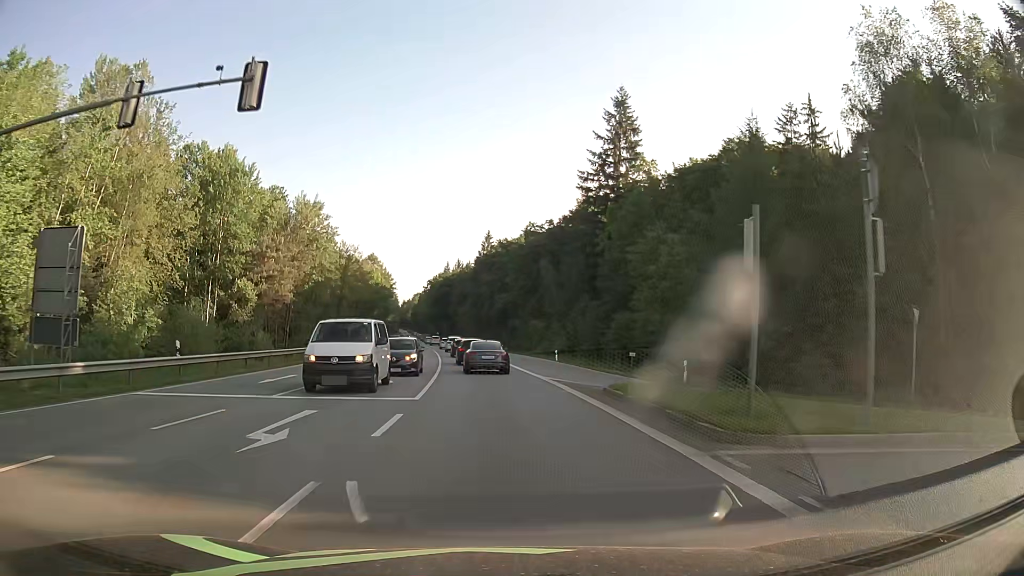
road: secondary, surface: asphalt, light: Day
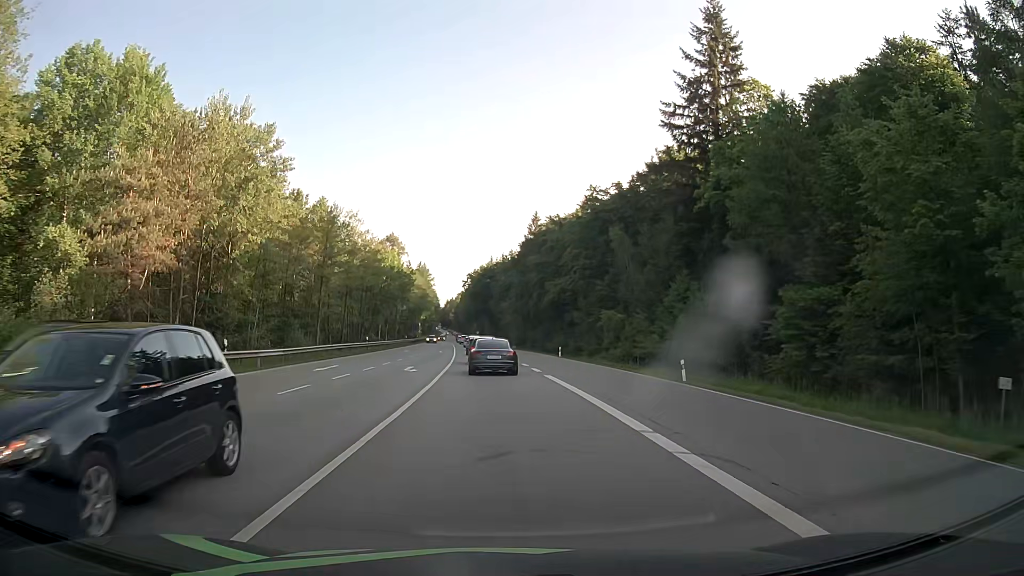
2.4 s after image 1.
(-1.0, +28.4) m; -4°
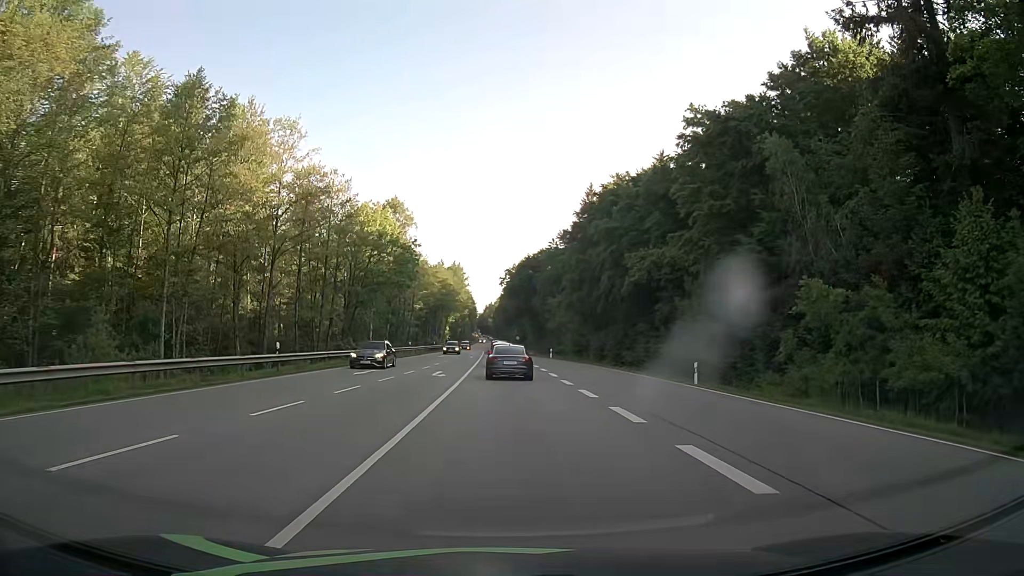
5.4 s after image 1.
(-1.3, +34.5) m; -4°
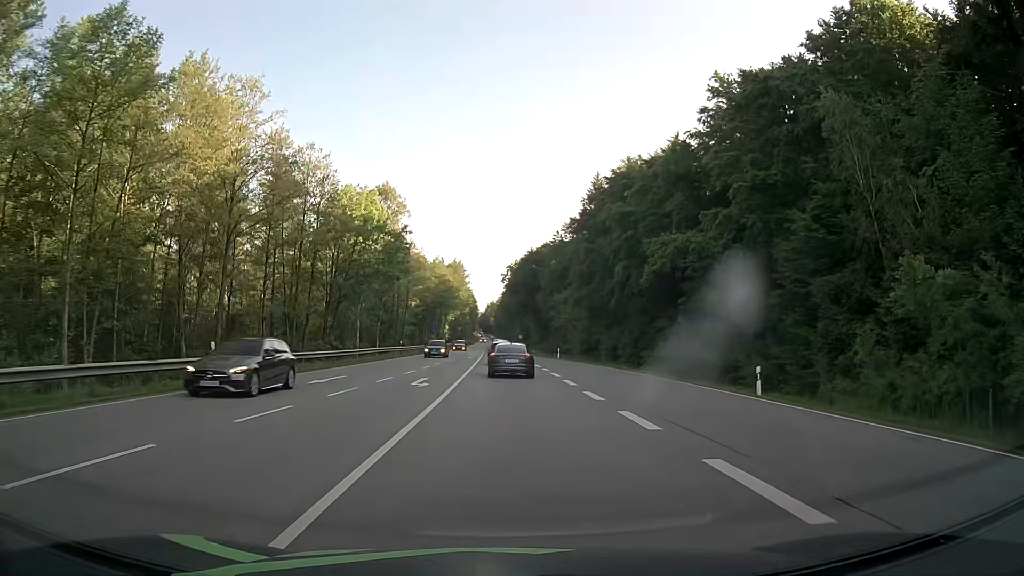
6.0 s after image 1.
(0.0, +7.2) m; -1°
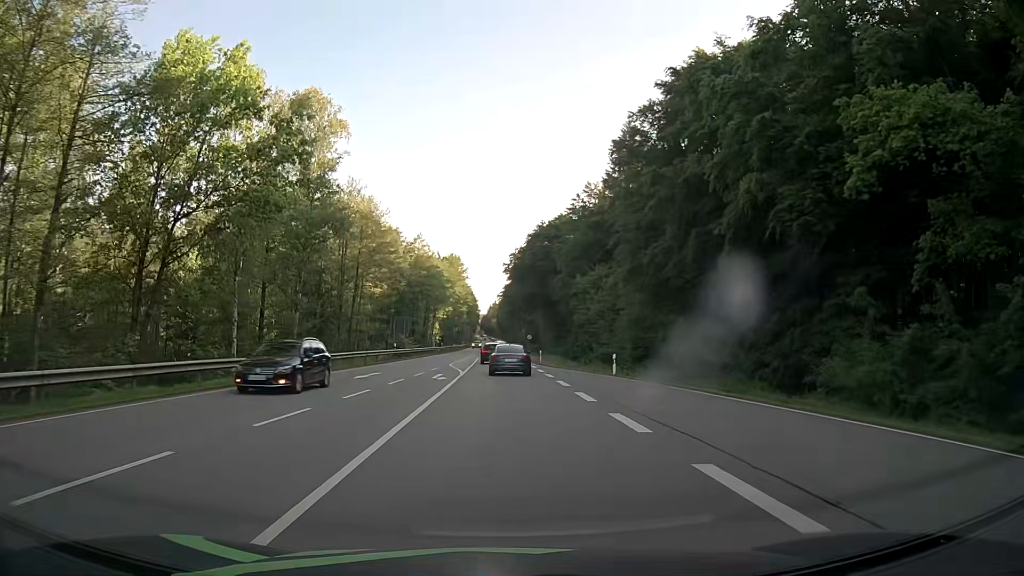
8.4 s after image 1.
(+0.2, +30.4) m; 0°
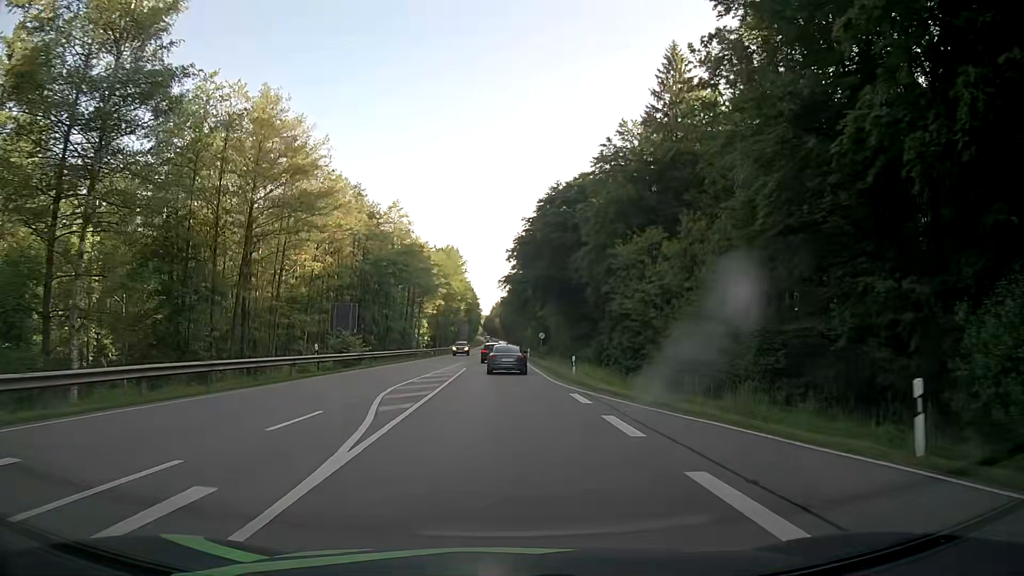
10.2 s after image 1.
(-0.1, +24.5) m; -1°
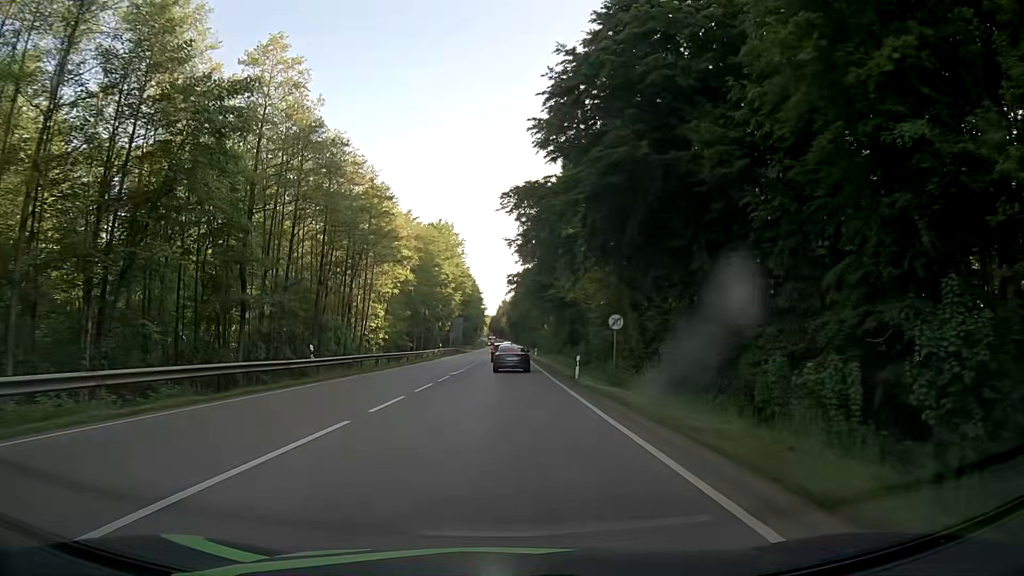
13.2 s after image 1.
(+0.3, +43.8) m; 0°
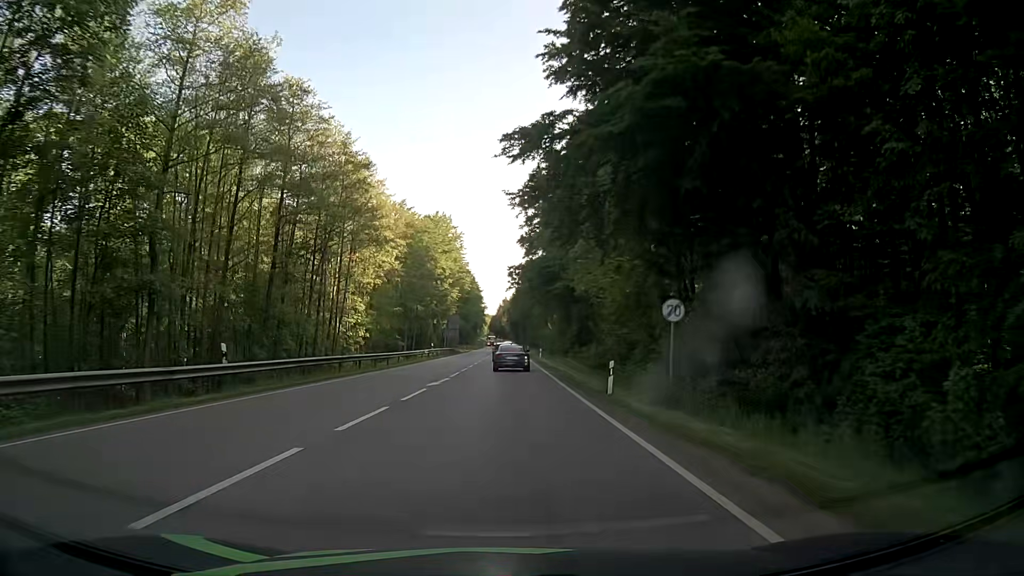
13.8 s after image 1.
(0.0, +9.2) m; 0°
(0, +10) (0, +20) (0, +30) (0, +40) (0, +50) (+1, +60) (+1, +70) (+1, +80) (+1, +90) (+1, +100) m
